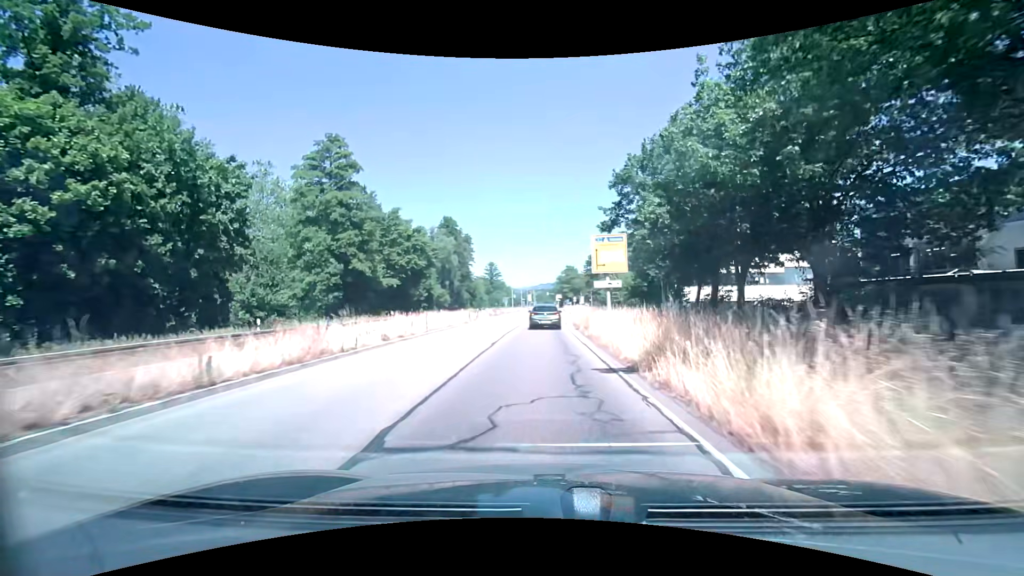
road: primary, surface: asphalt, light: Day
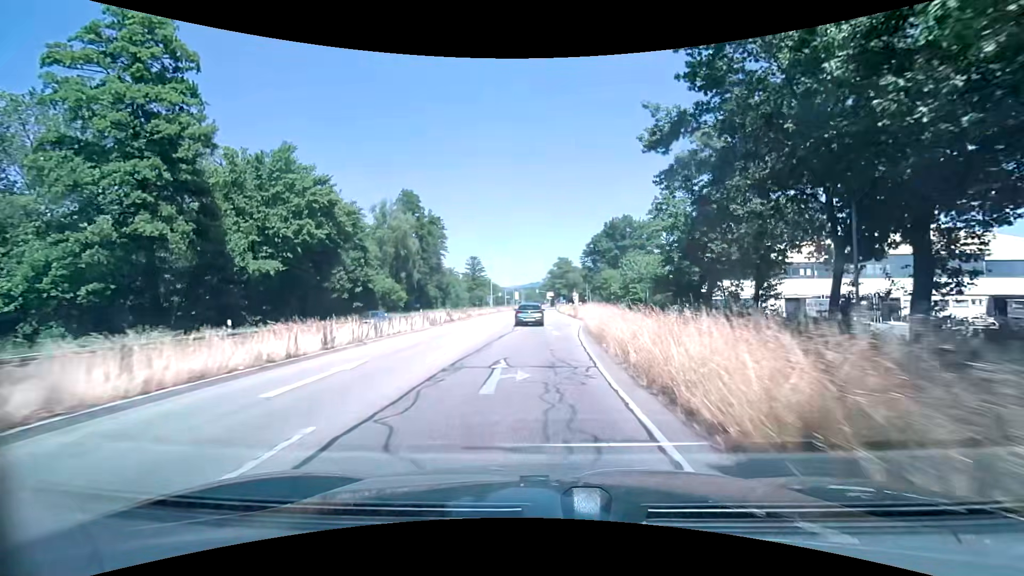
(+0.1, +24.4) m; 0°
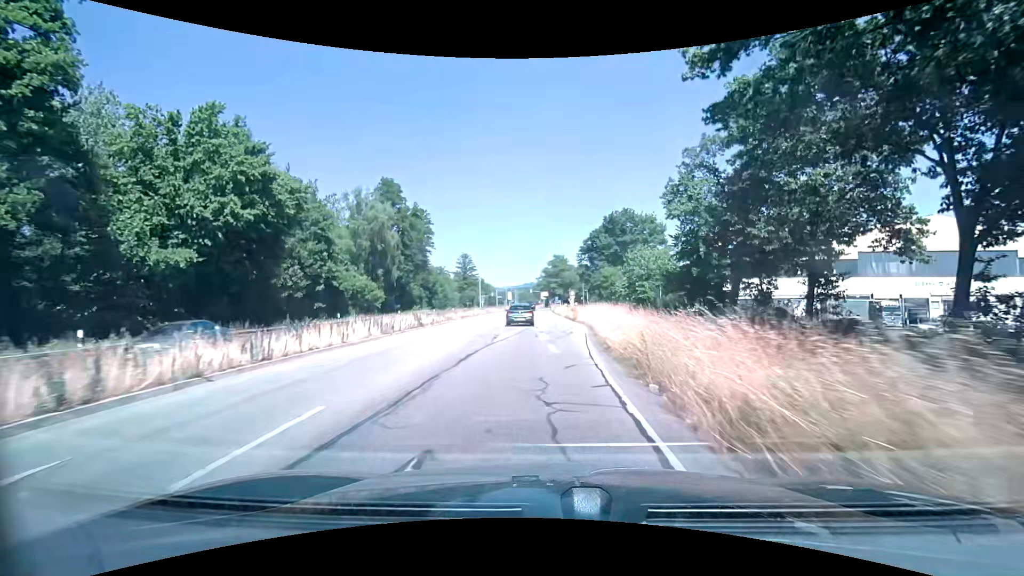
(+0.1, +7.8) m; +2°
(0, +10) (0, +20) (0, +30) (0, +40) (0, +50) (0, +60) (0, +70) (0, +80) (0, +90) (0, +100) m
